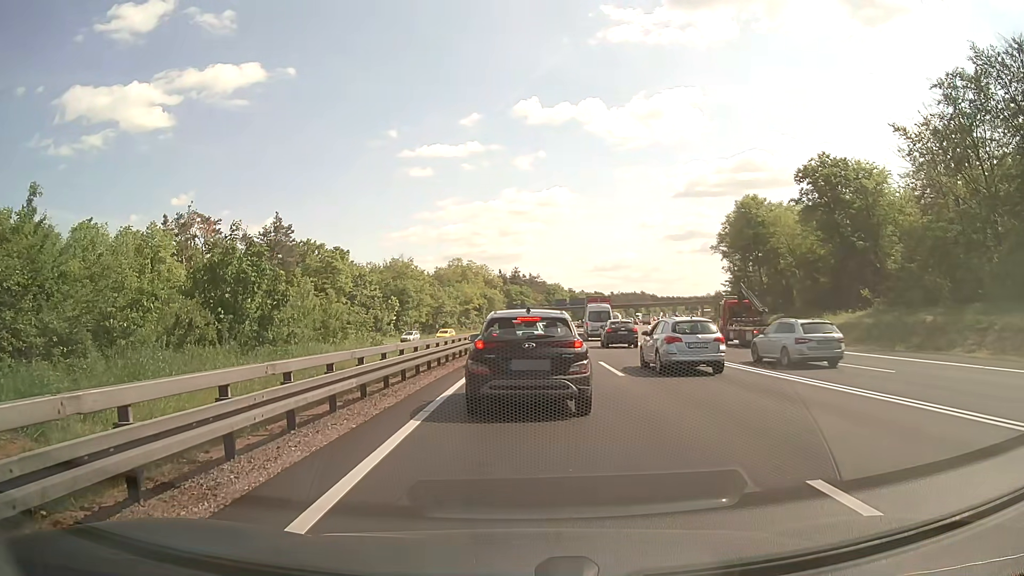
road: motorway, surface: asphalt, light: Day
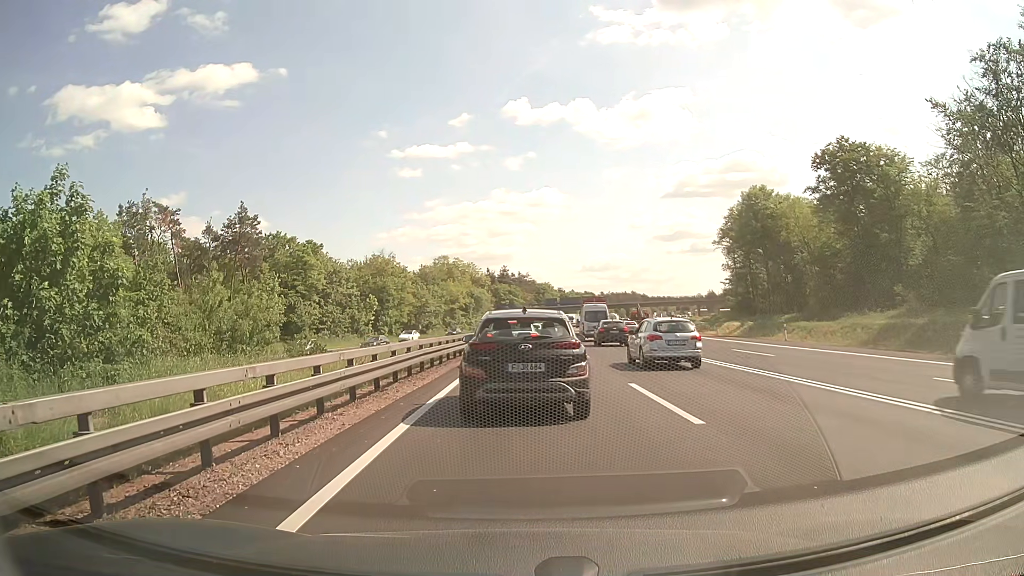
(0.0, +8.4) m; +1°
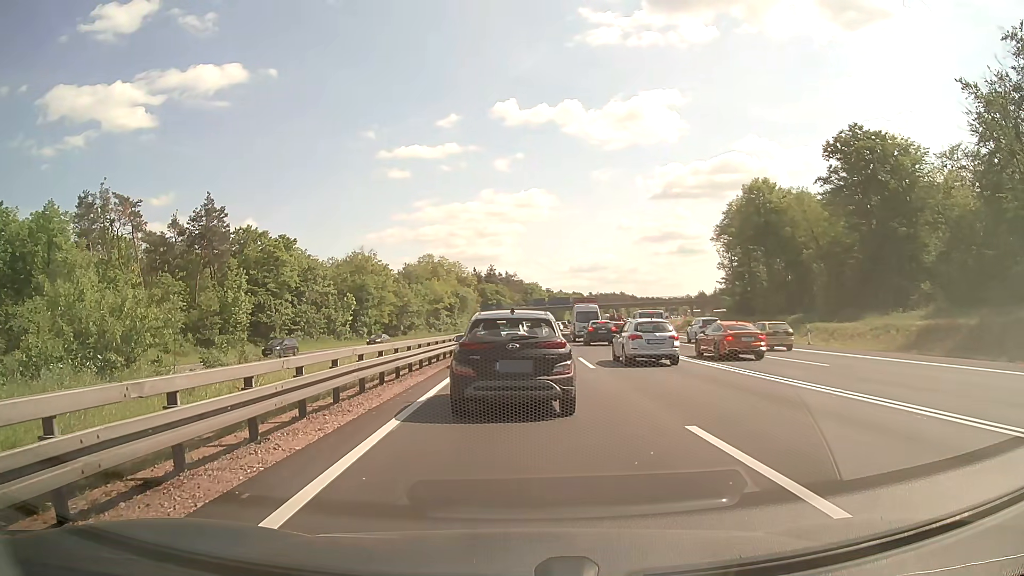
(0.0, +6.3) m; +1°
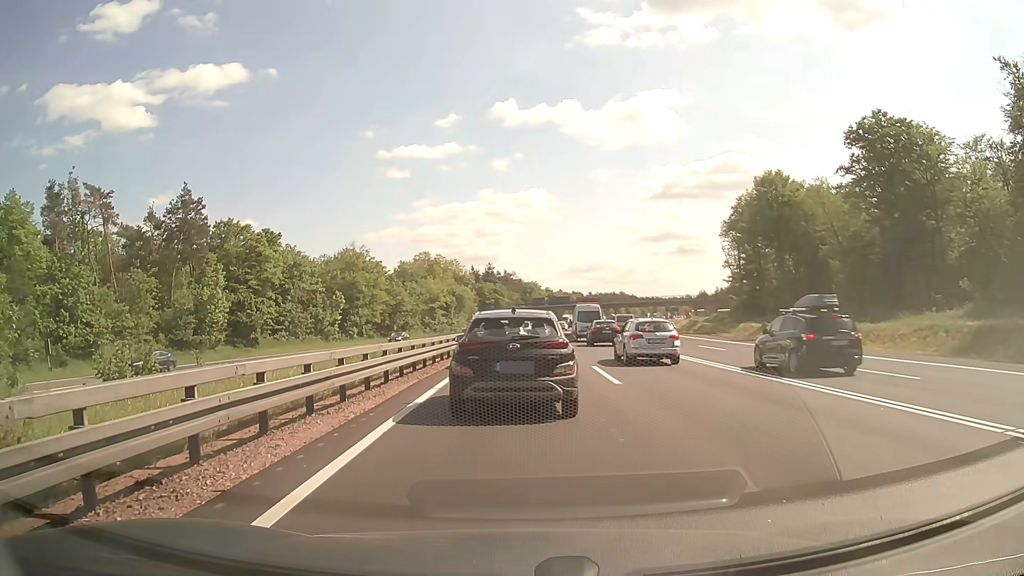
(-0.1, +5.6) m; -1°
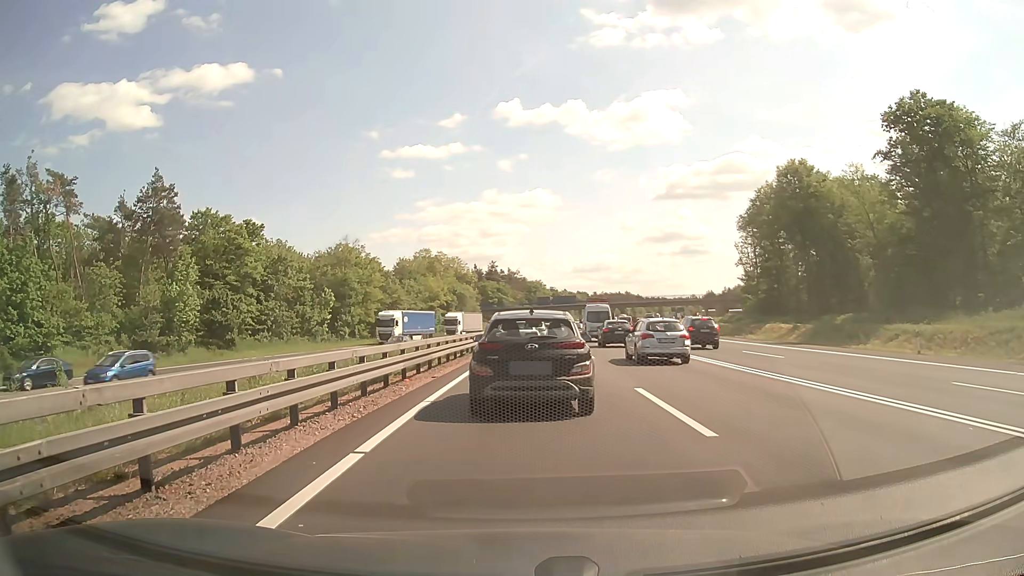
(0.0, +7.2) m; -1°
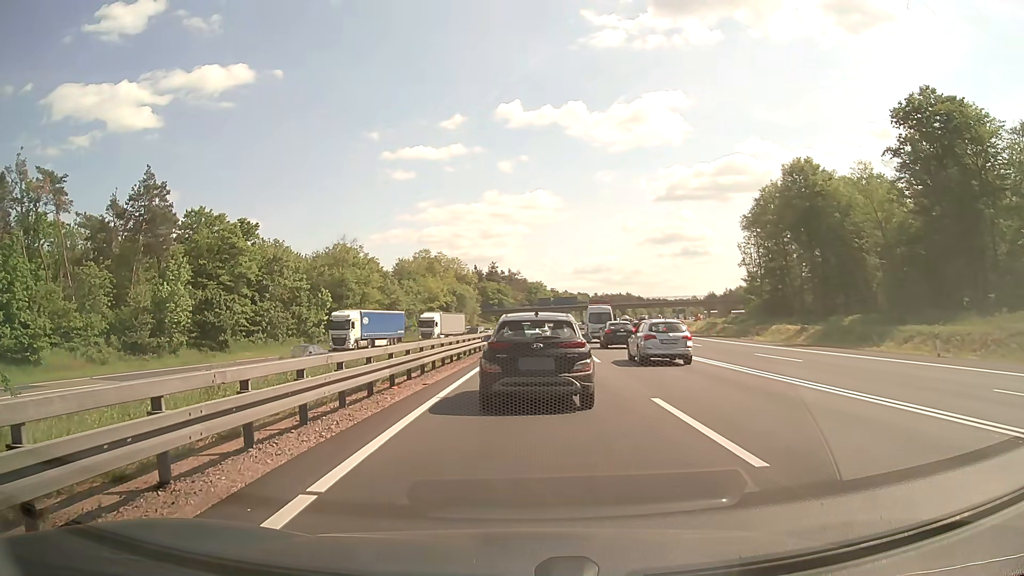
(0.0, +1.7) m; +1°
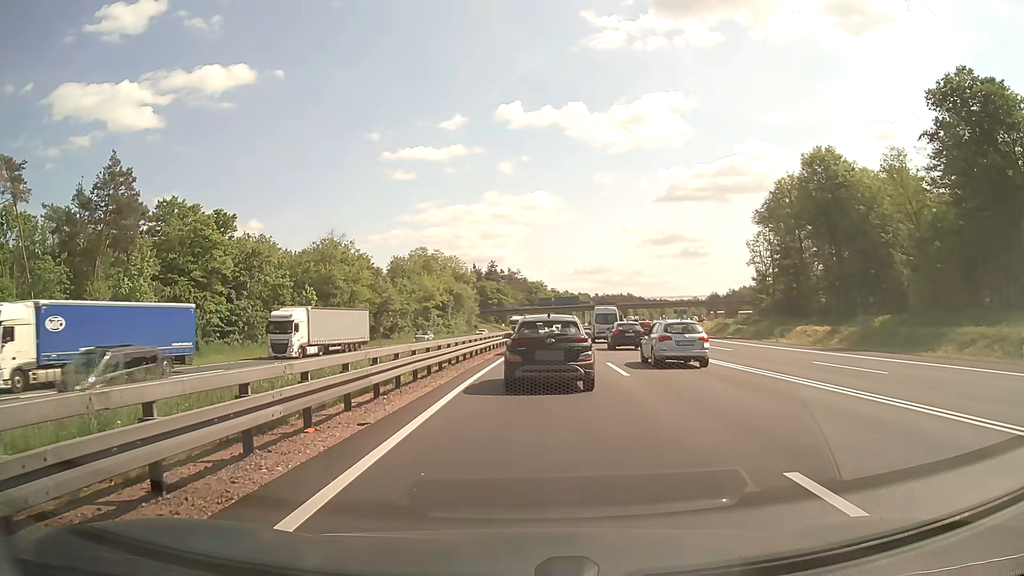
(0.0, +6.6) m; 0°
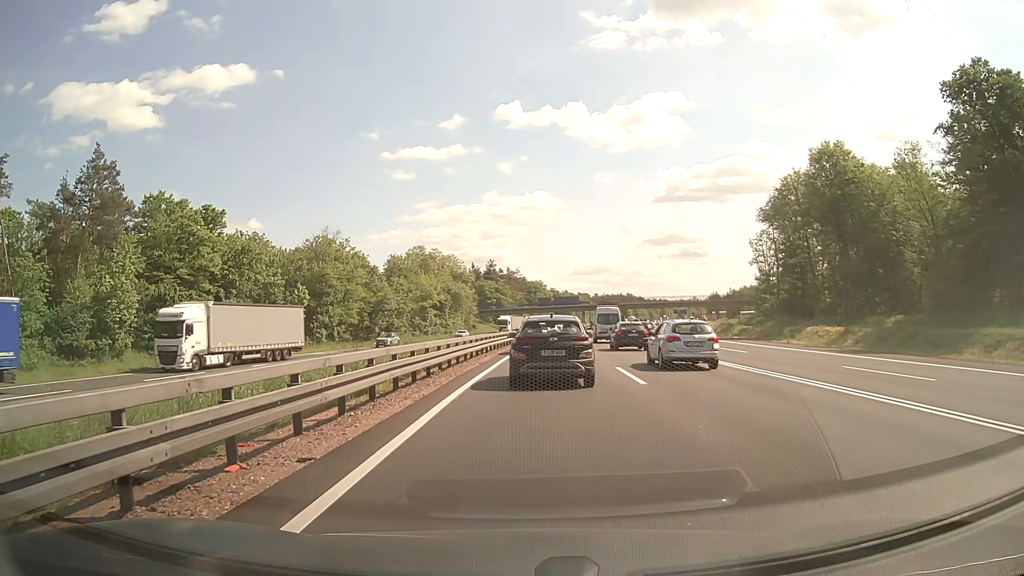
(0.0, +2.6) m; 0°
(0, +10) (0, +20) (+1, +30) (+2, +40) (+2, +50) (+3, +60) (+4, +70) (+5, +80) (+6, +90) (+8, +100) m
